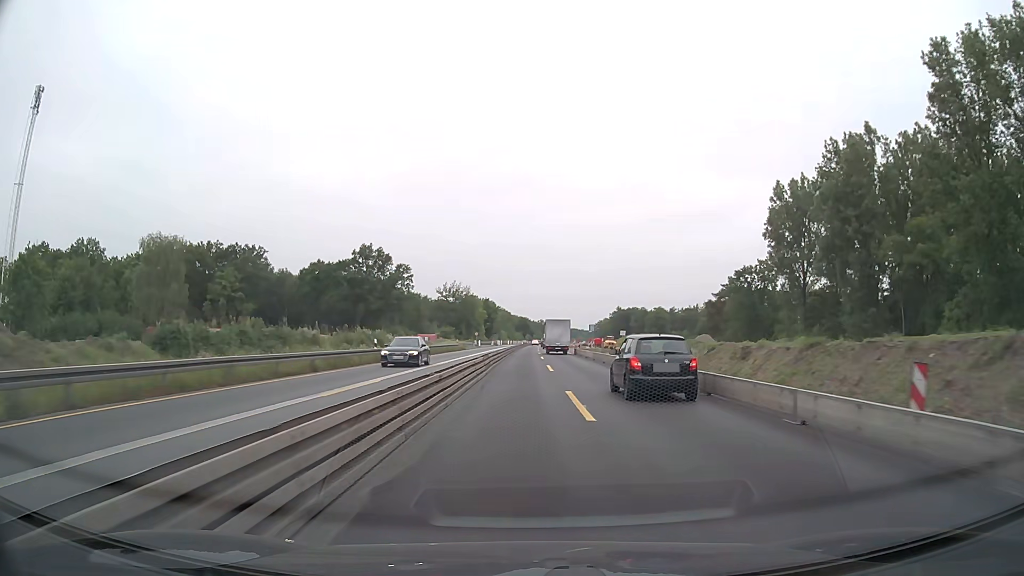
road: motorway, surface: asphalt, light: Day
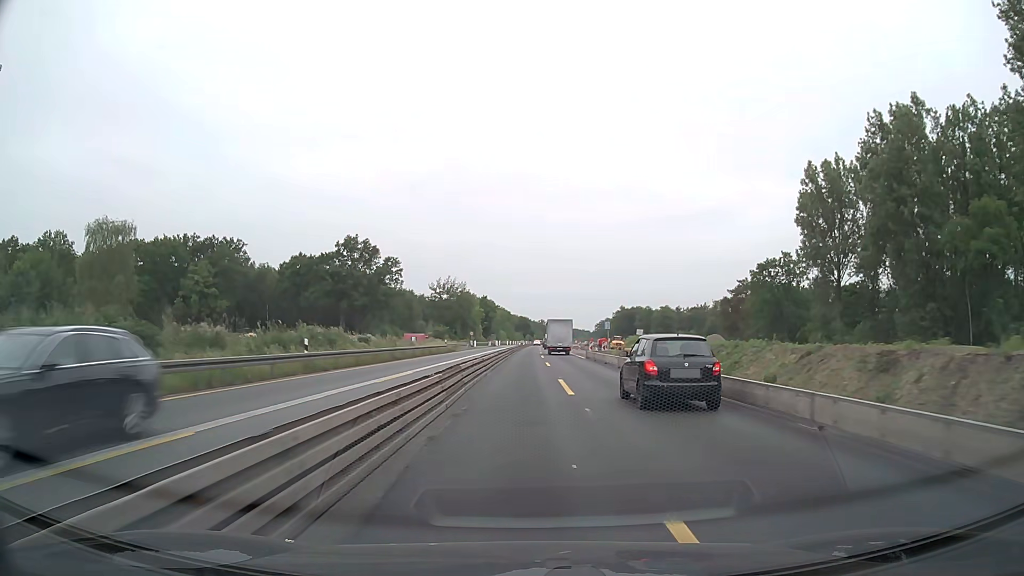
(0.0, +12.7) m; 0°
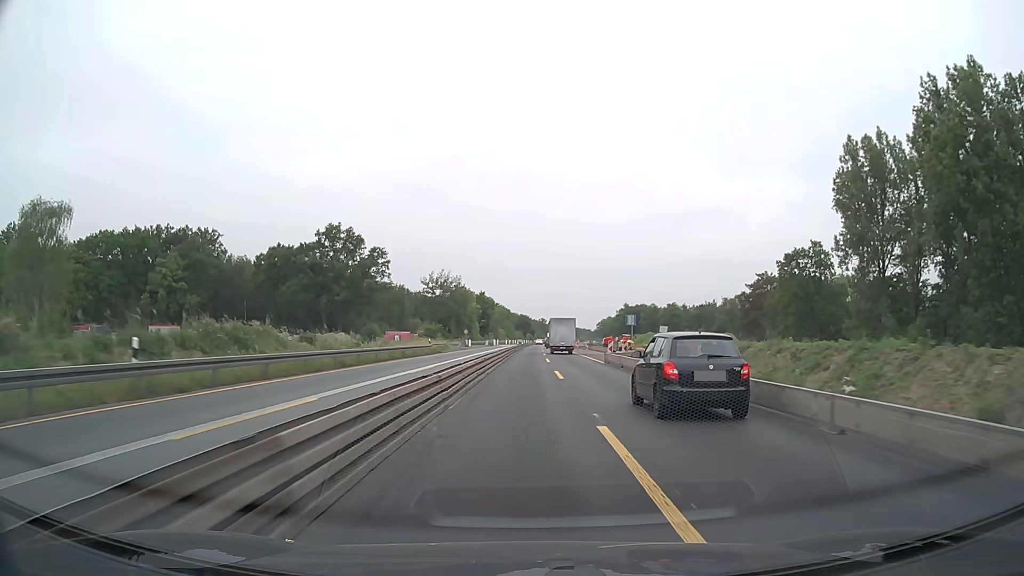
(0.0, +12.7) m; 0°
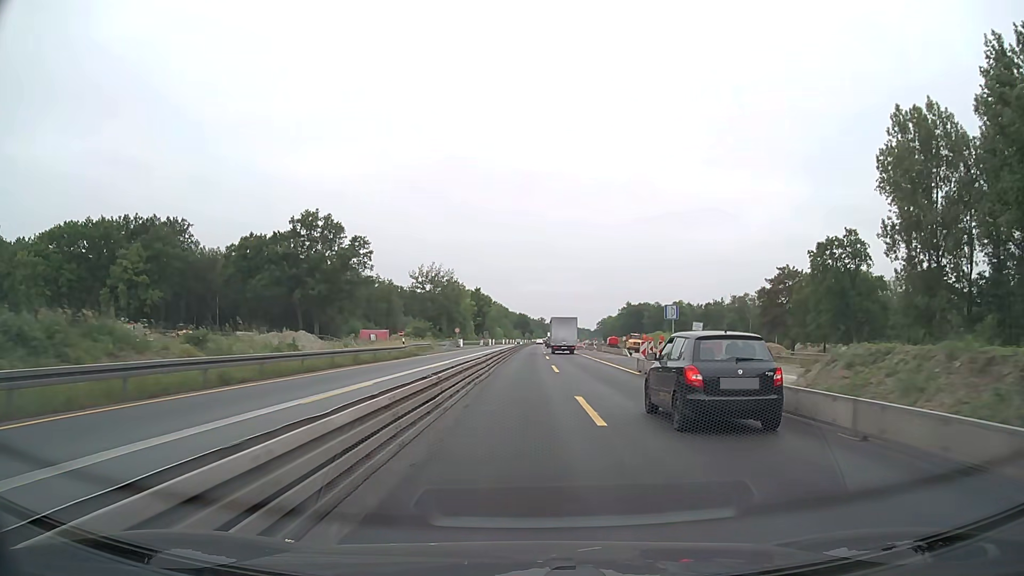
(0.0, +12.7) m; 0°
